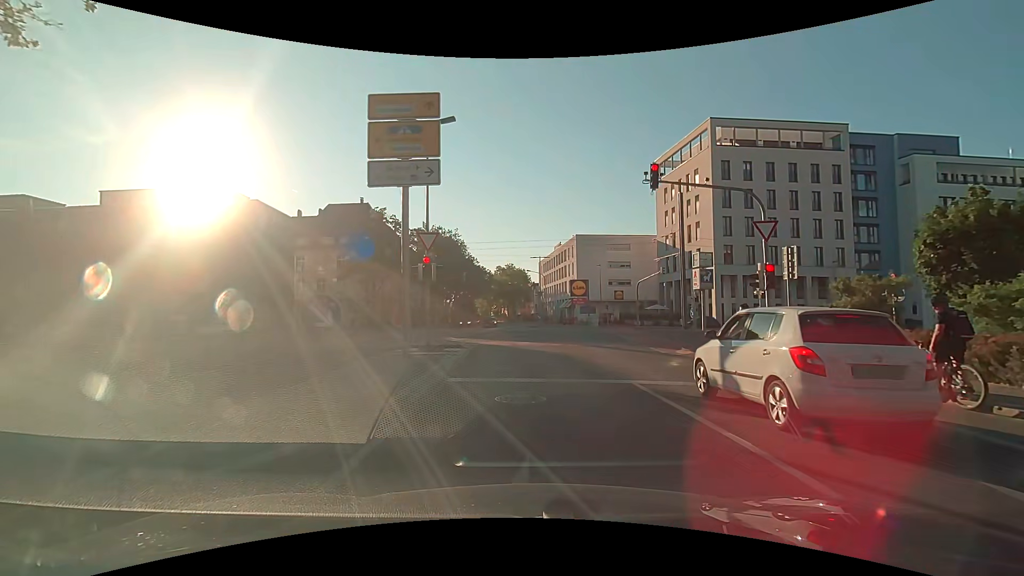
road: tertiary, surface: asphalt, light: Day
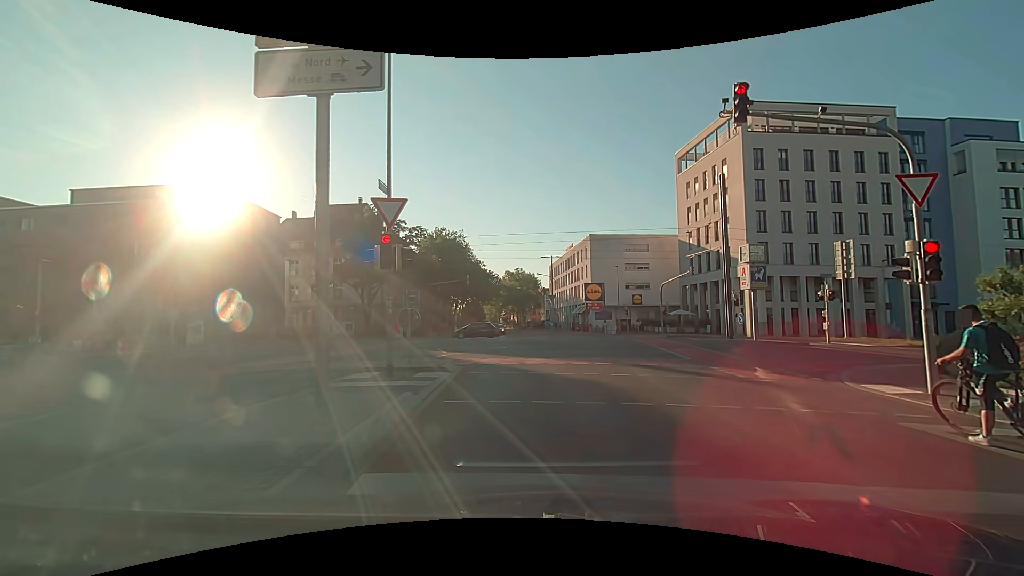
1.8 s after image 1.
(0.0, +5.6) m; -3°
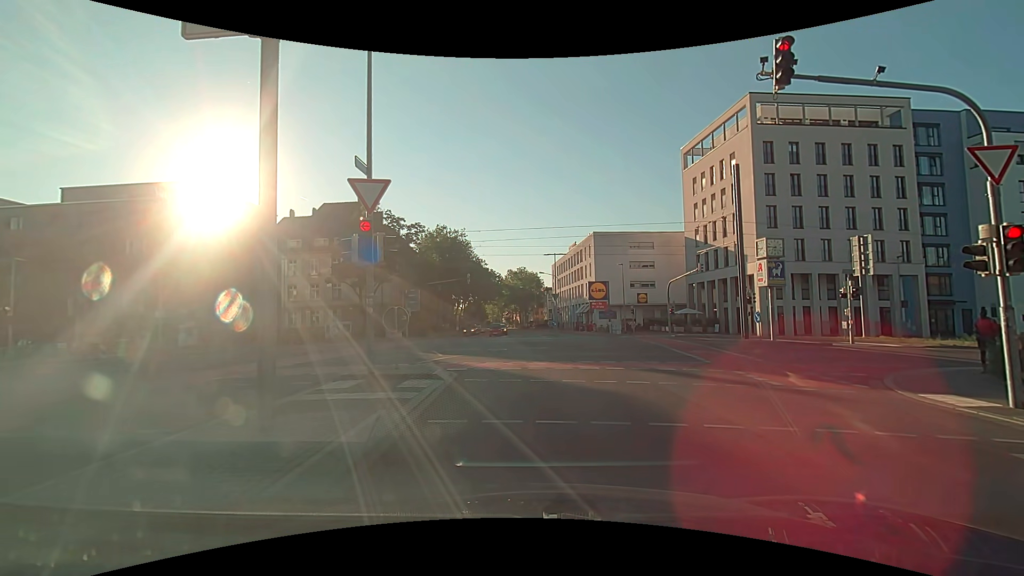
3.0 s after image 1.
(0.0, +1.5) m; +1°
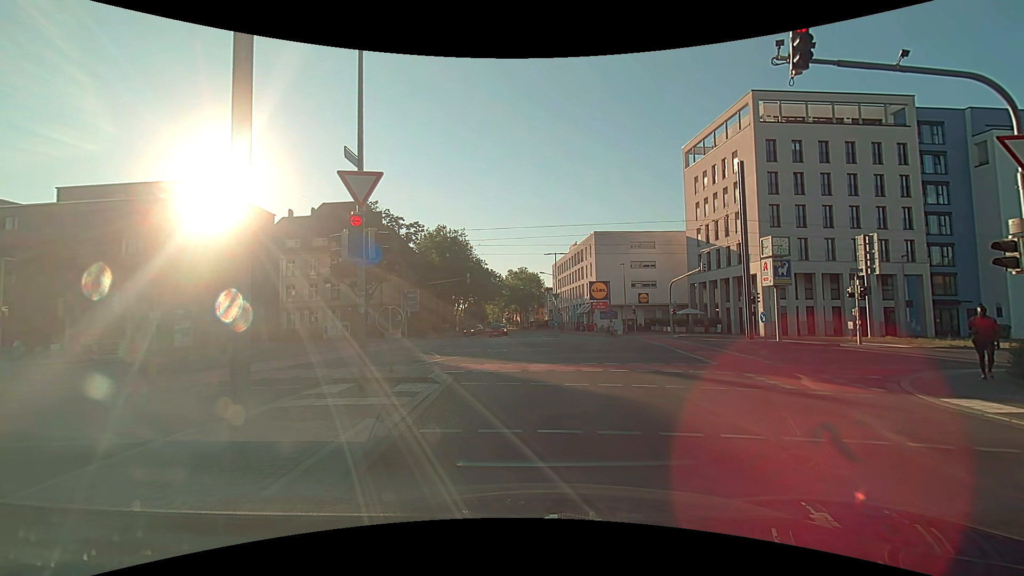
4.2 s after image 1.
(0.0, +0.5) m; 0°
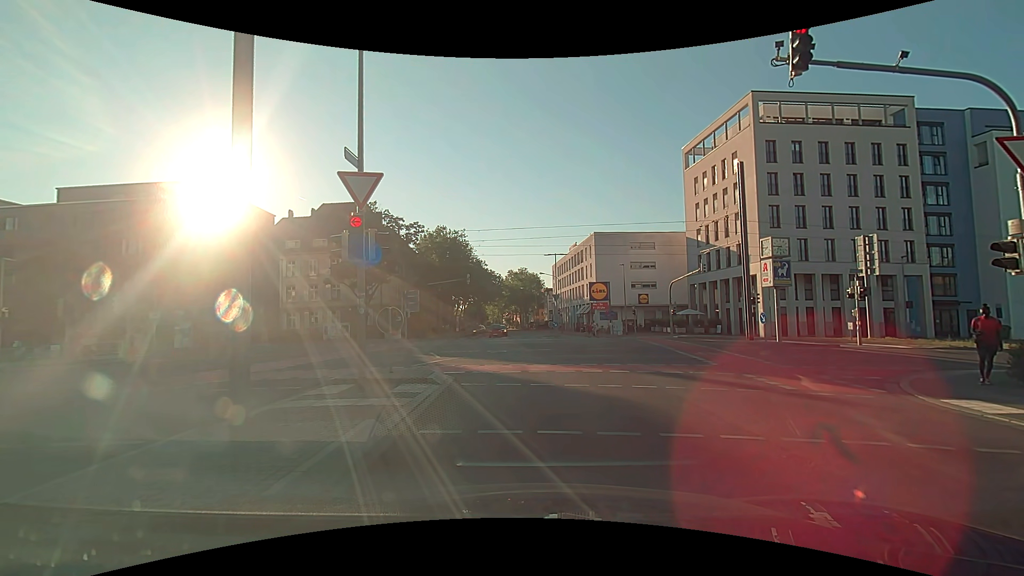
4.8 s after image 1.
(0.0, 0.0) m; 0°
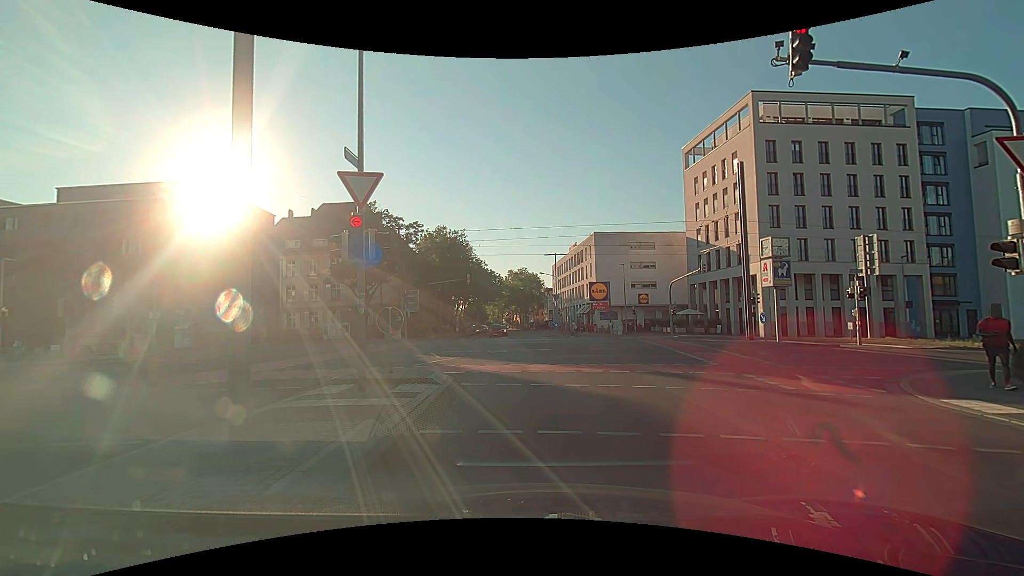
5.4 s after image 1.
(0.0, 0.0) m; 0°
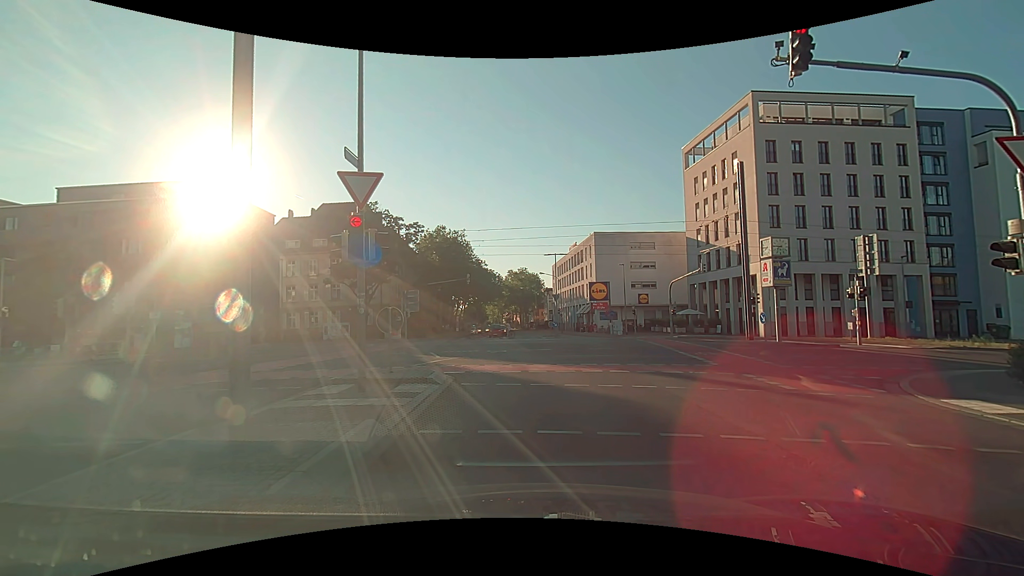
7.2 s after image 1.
(0.0, 0.0) m; 0°
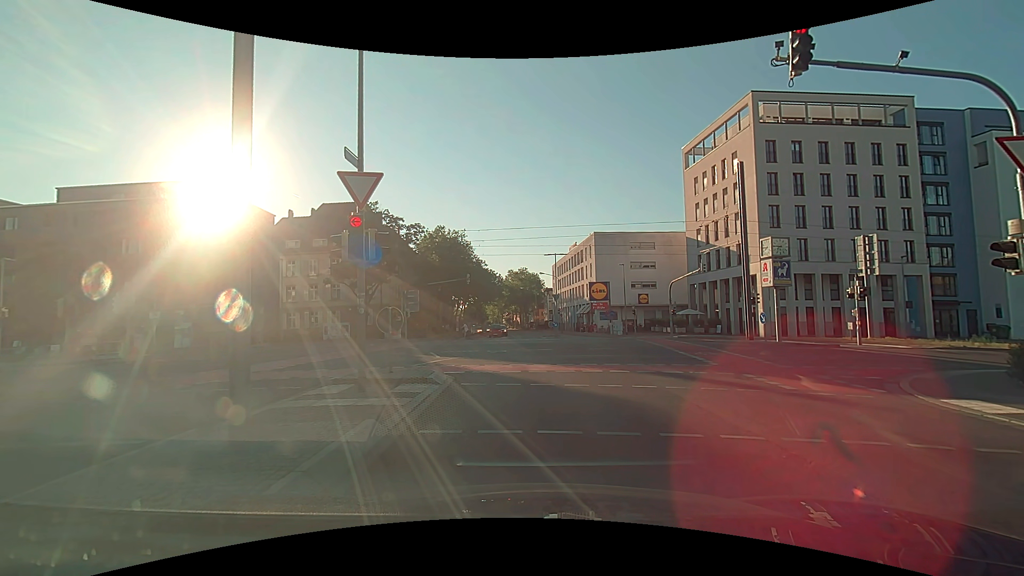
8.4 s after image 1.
(0.0, 0.0) m; 0°
(0, +10) (-1, +20) (-4, +29) (-10, +38) (-19, +42) (-29, +42) (-39, +41) (-49, +41) (-59, +40) (-69, +39) m
